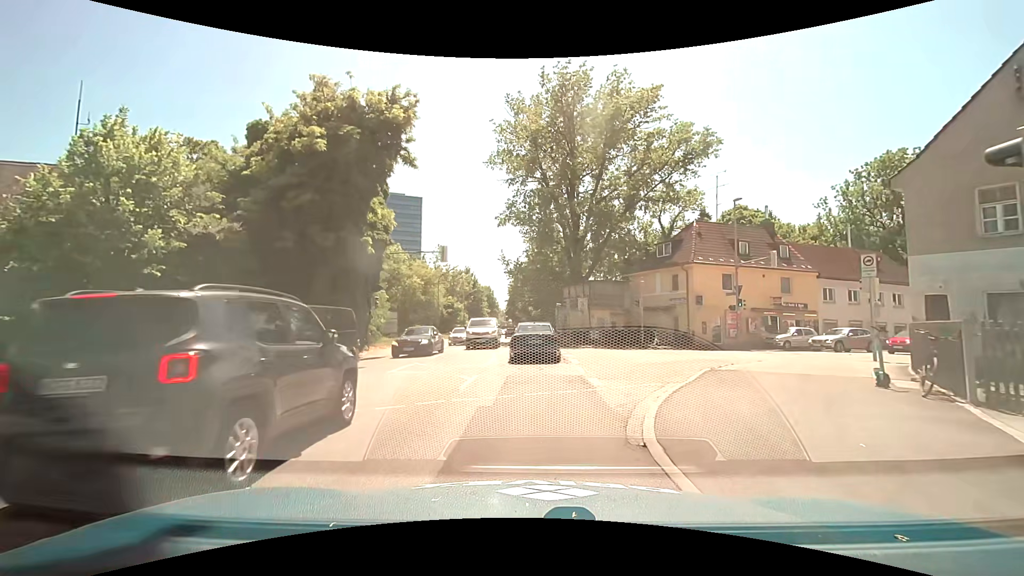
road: secondary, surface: asphalt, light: Day
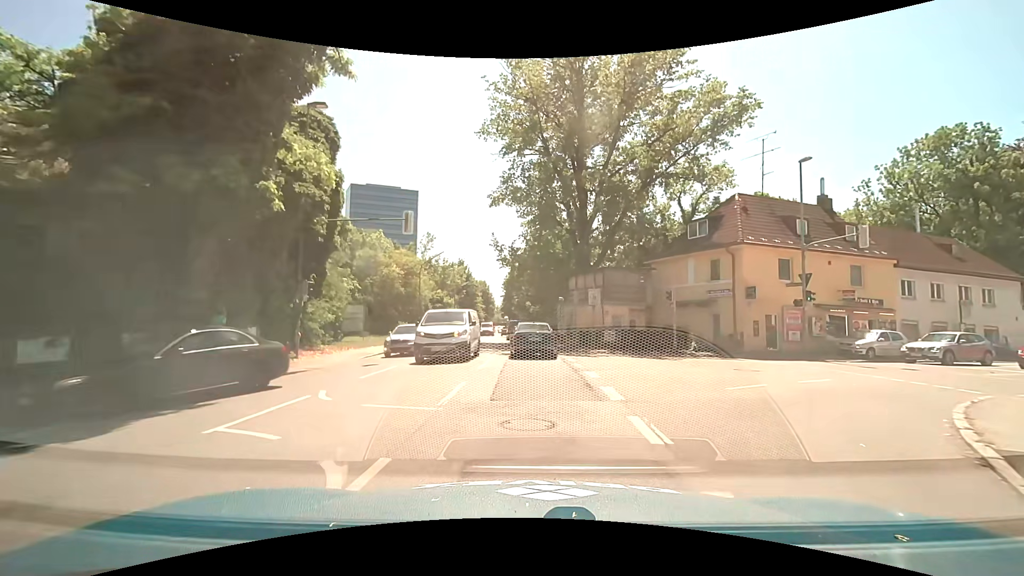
(0.0, +8.4) m; +1°
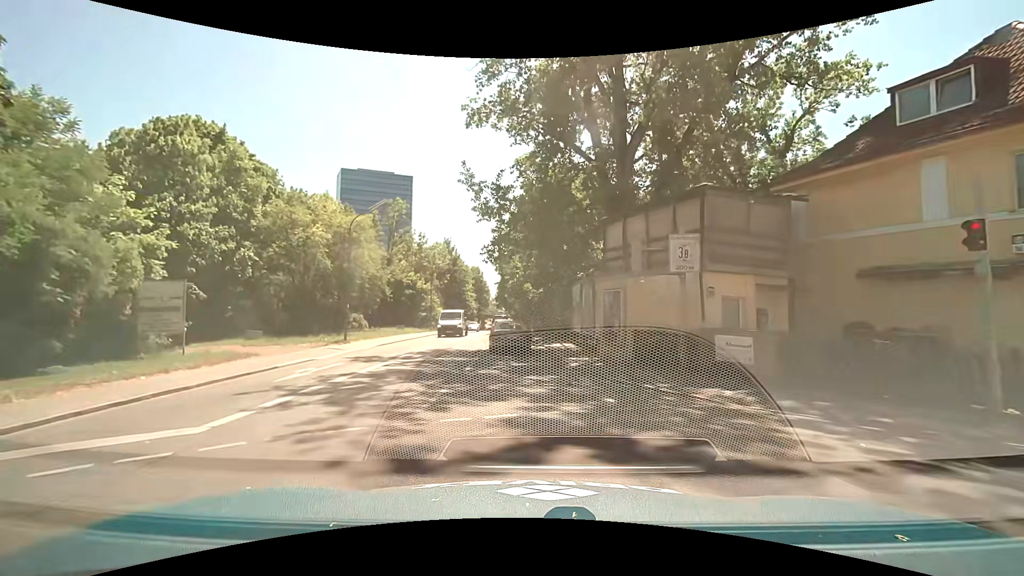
(-0.1, +18.2) m; -1°
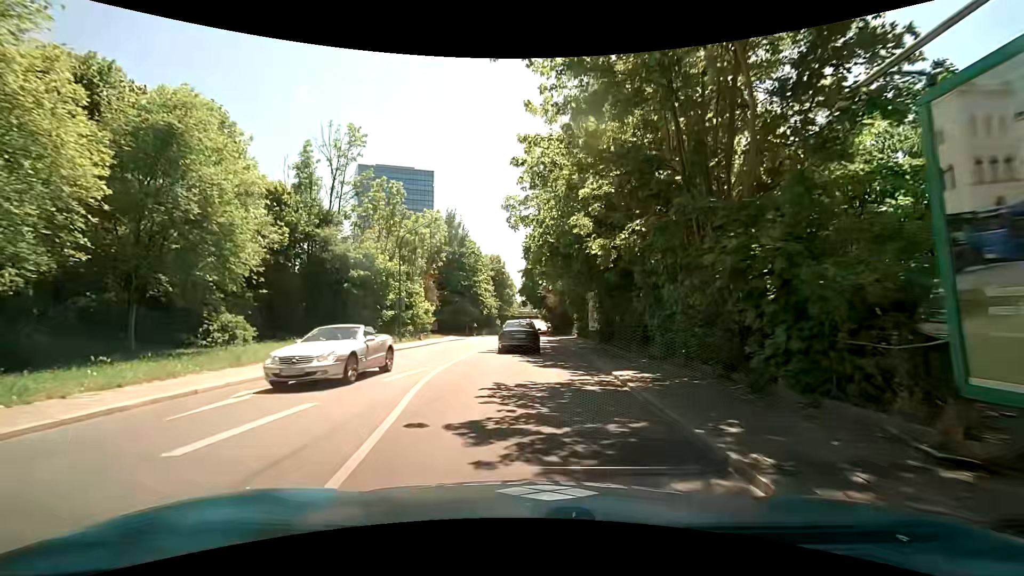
(-0.8, +25.6) m; -3°
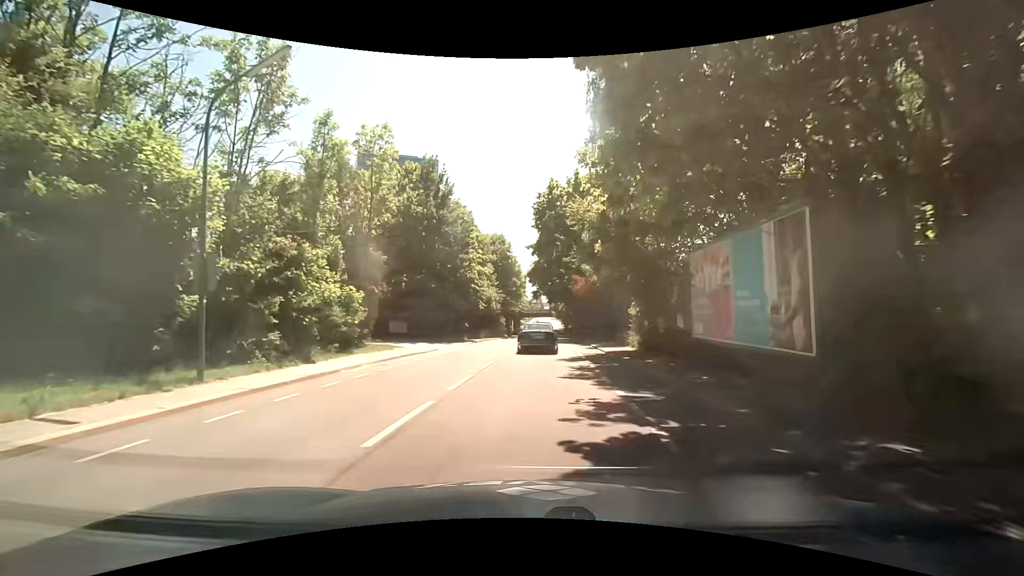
(-0.6, +21.6) m; -2°
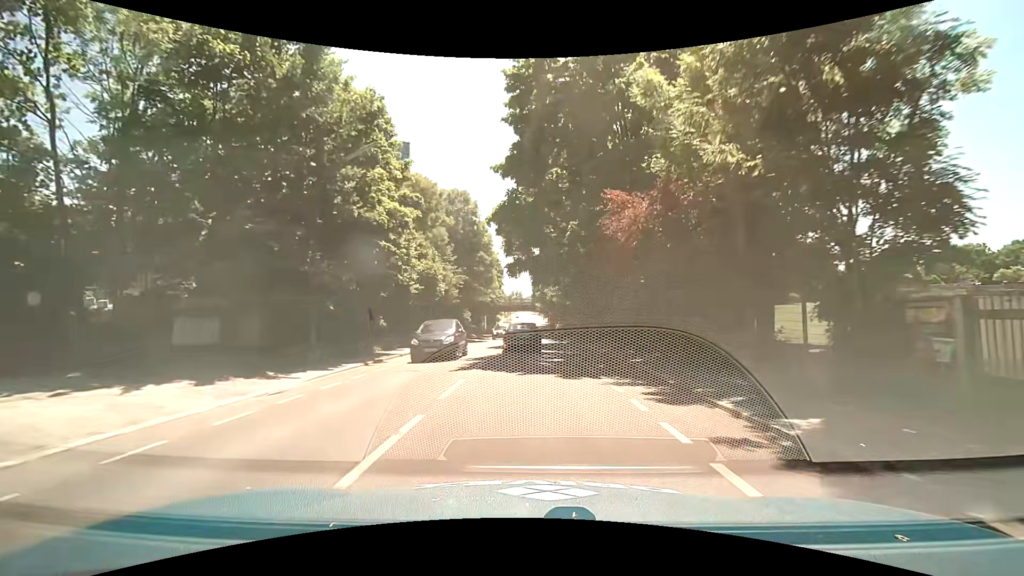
(+0.3, +24.1) m; +2°
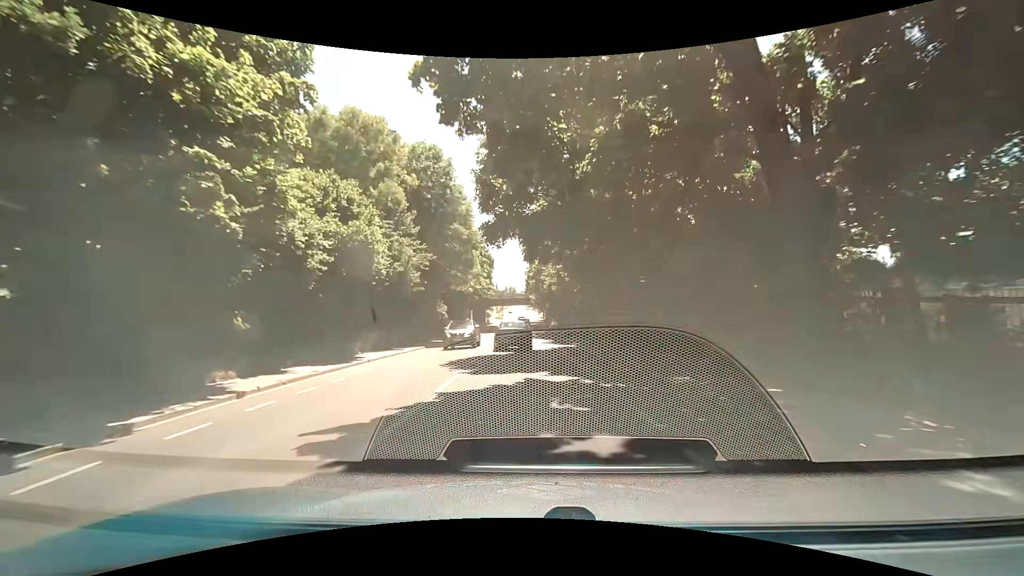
(0.0, +12.8) m; 0°
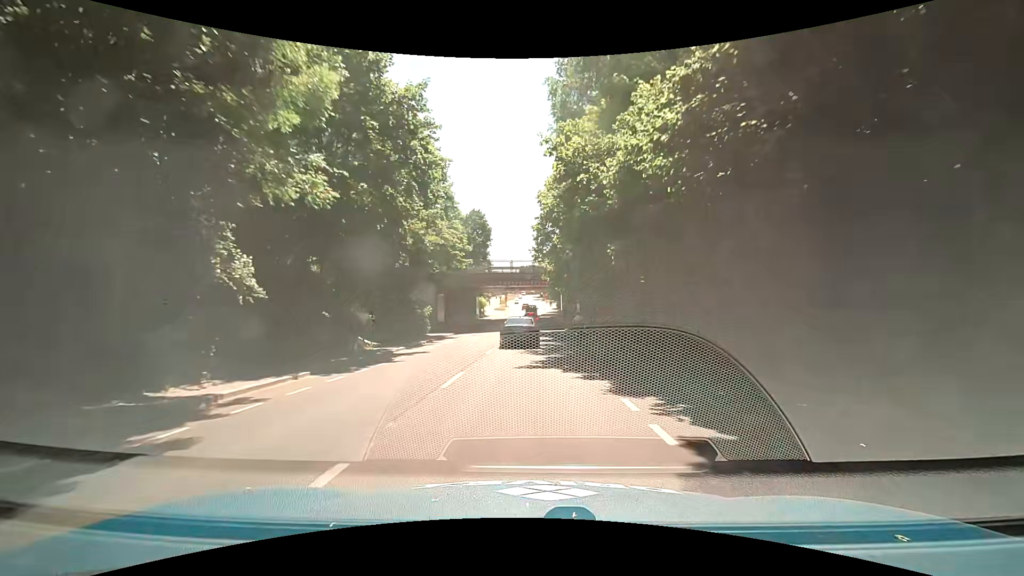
(-0.1, +32.8) m; 0°
